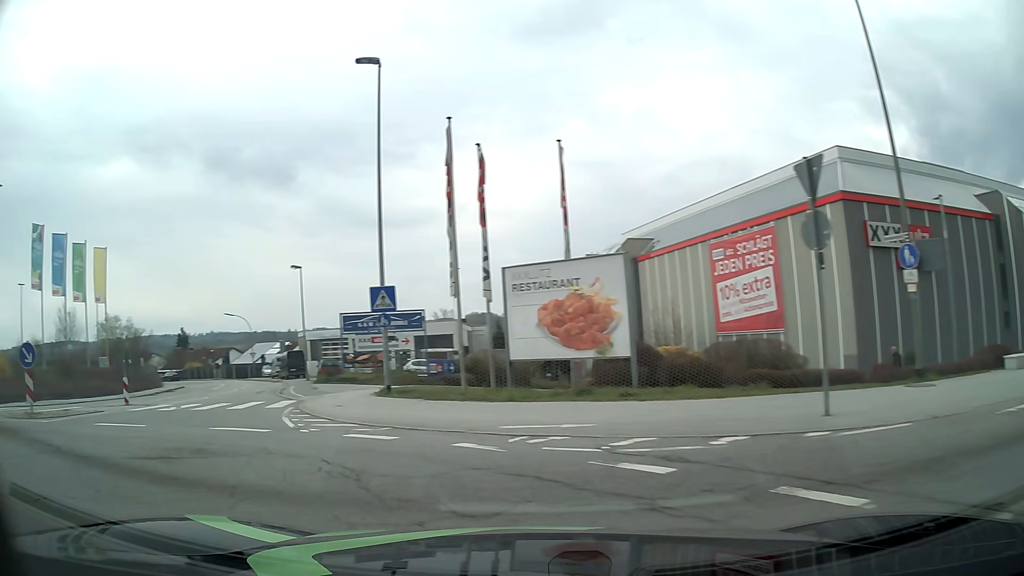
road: tertiary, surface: asphalt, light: Day
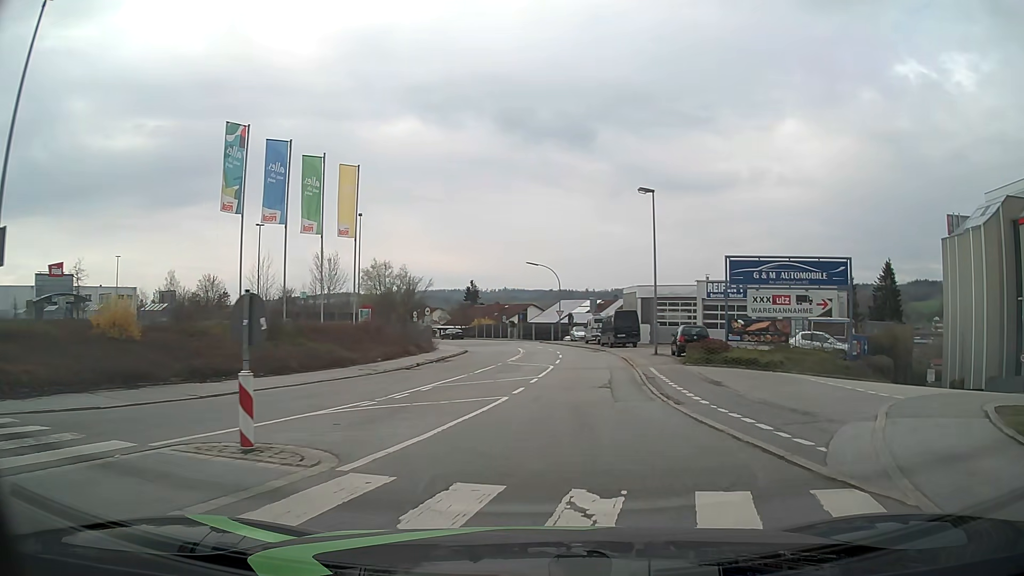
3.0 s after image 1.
(-7.0, +13.6) m; -27°
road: residential
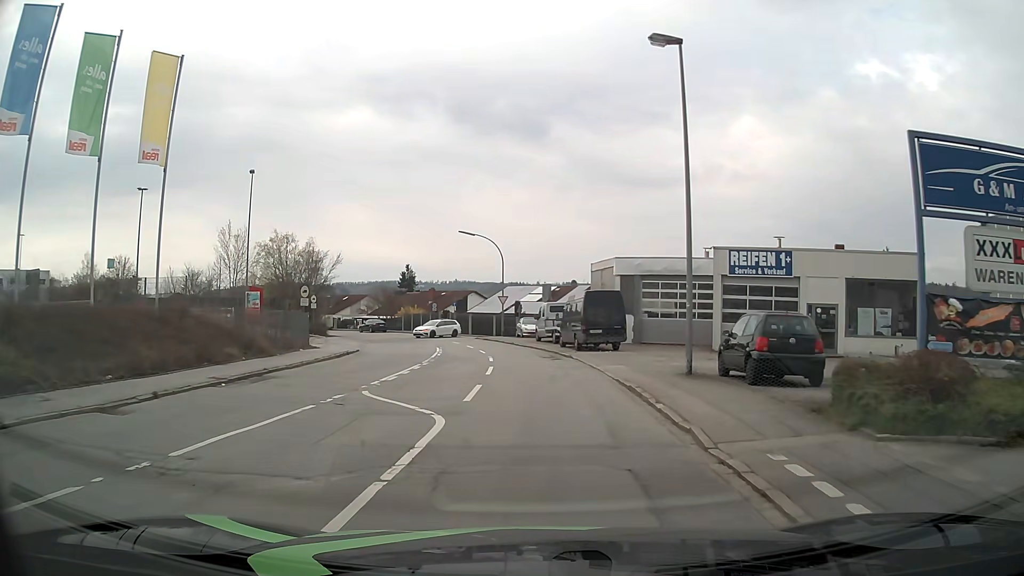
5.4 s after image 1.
(+1.3, +17.6) m; +4°
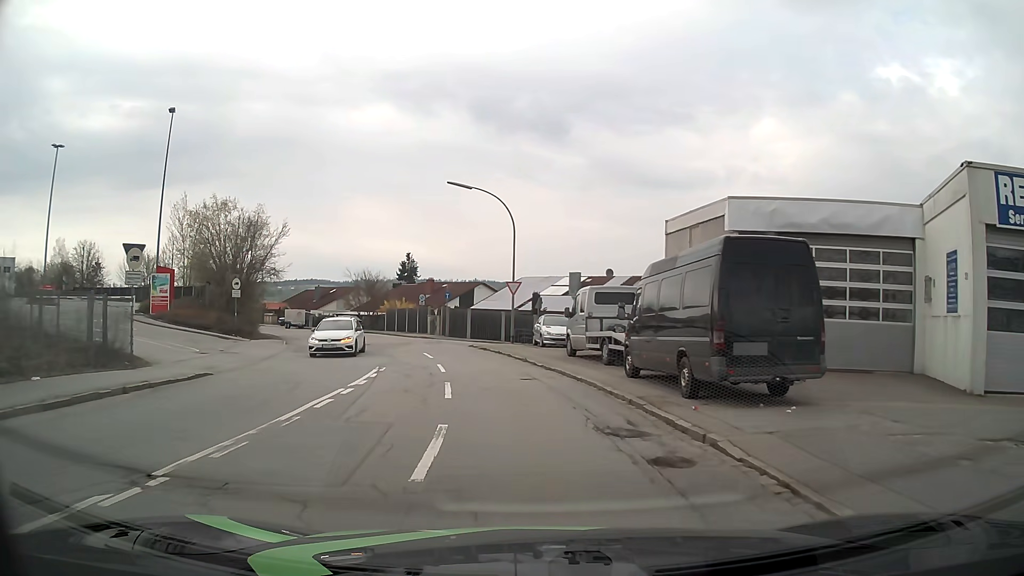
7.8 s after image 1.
(-0.1, +18.0) m; -1°
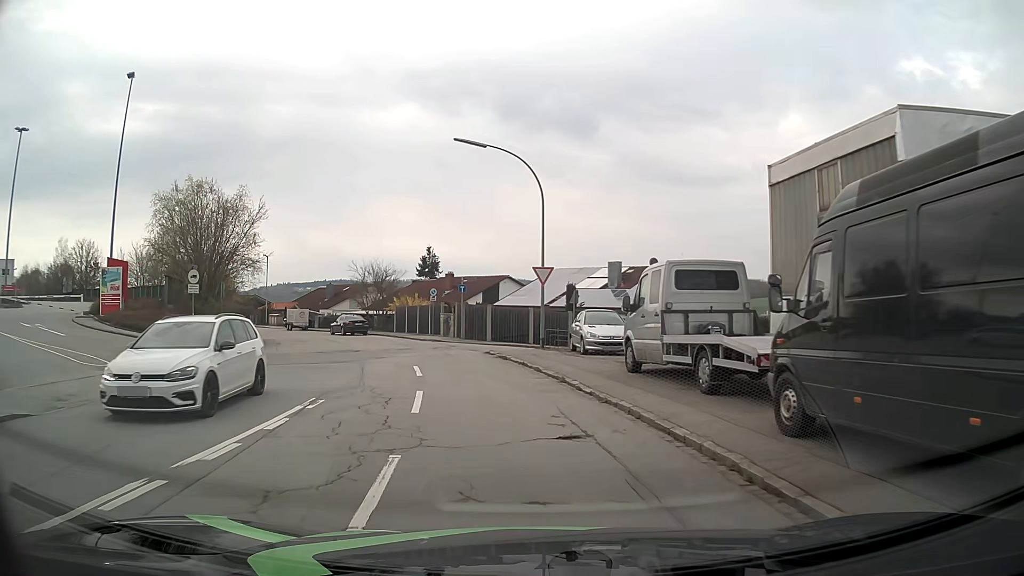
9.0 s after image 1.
(-0.1, +8.2) m; -3°
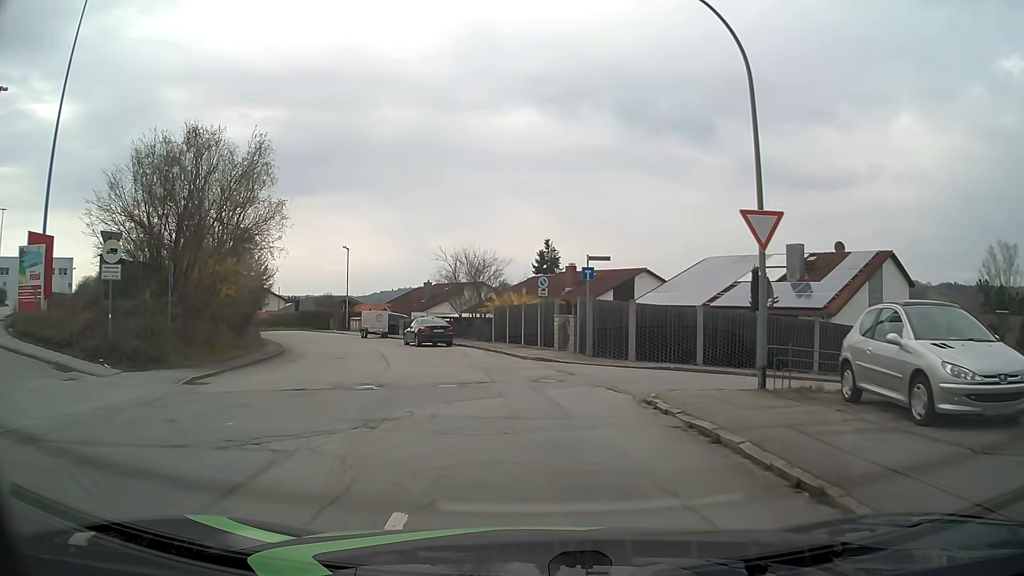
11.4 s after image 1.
(-1.1, +13.9) m; -11°
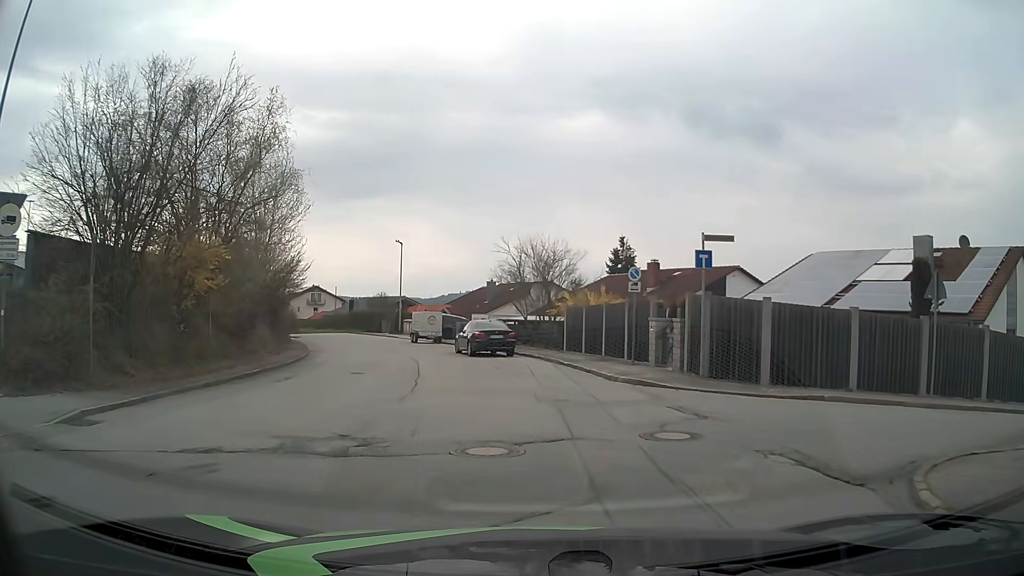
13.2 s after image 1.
(-0.3, +6.6) m; -5°
